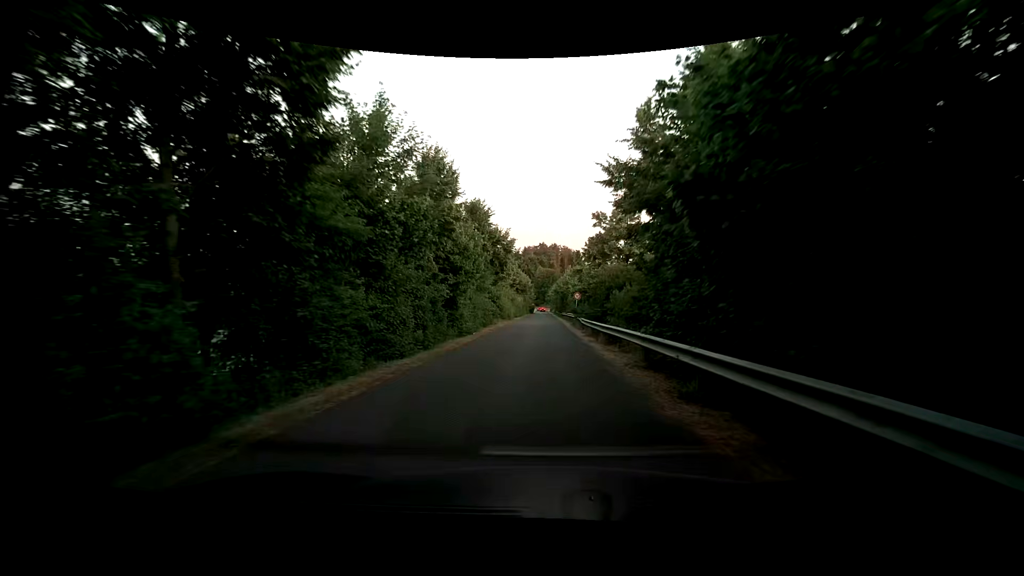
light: Day
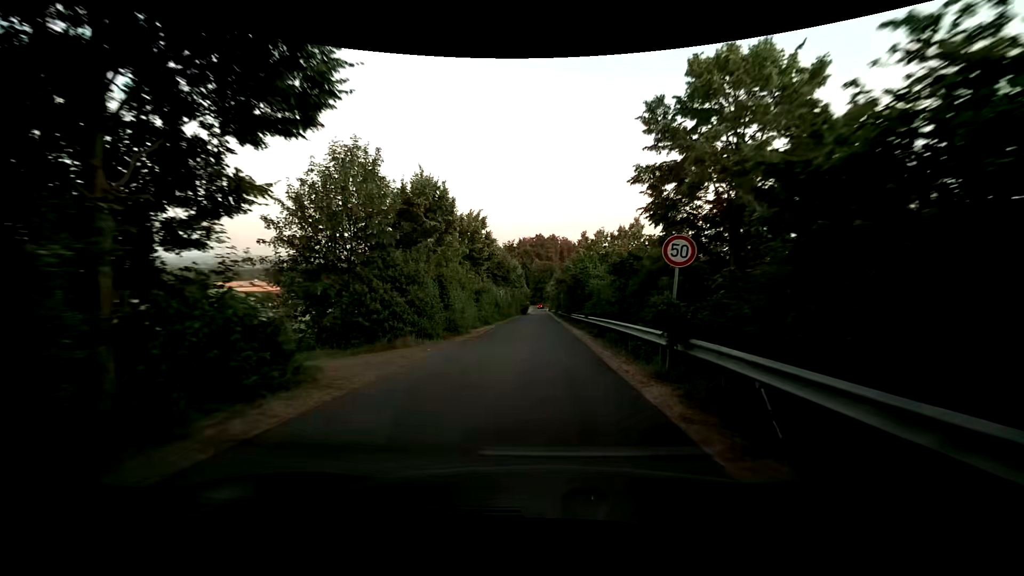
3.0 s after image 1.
(-0.6, +32.7) m; -2°
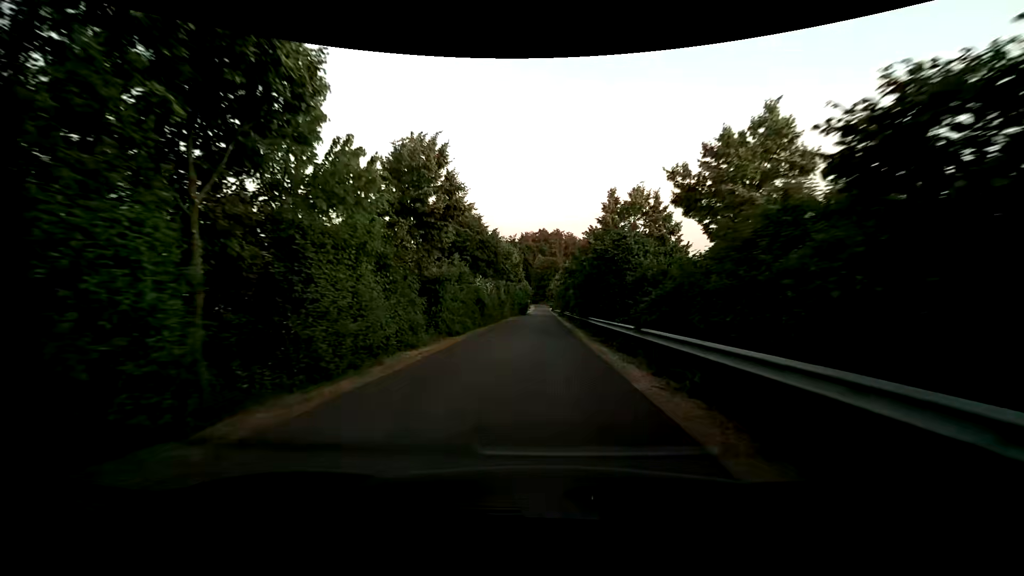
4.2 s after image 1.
(0.0, +15.3) m; 0°
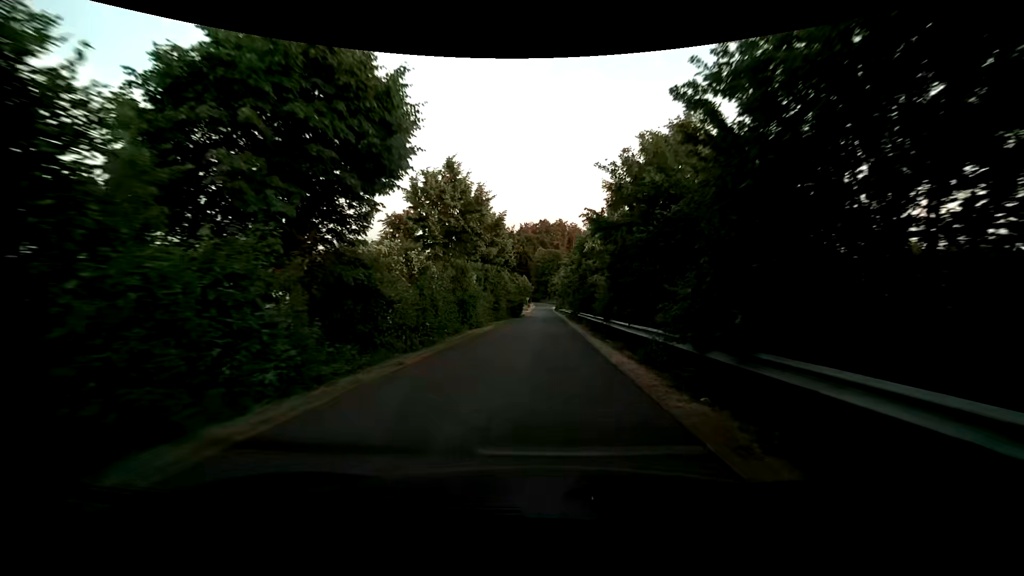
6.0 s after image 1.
(0.0, +23.6) m; 0°
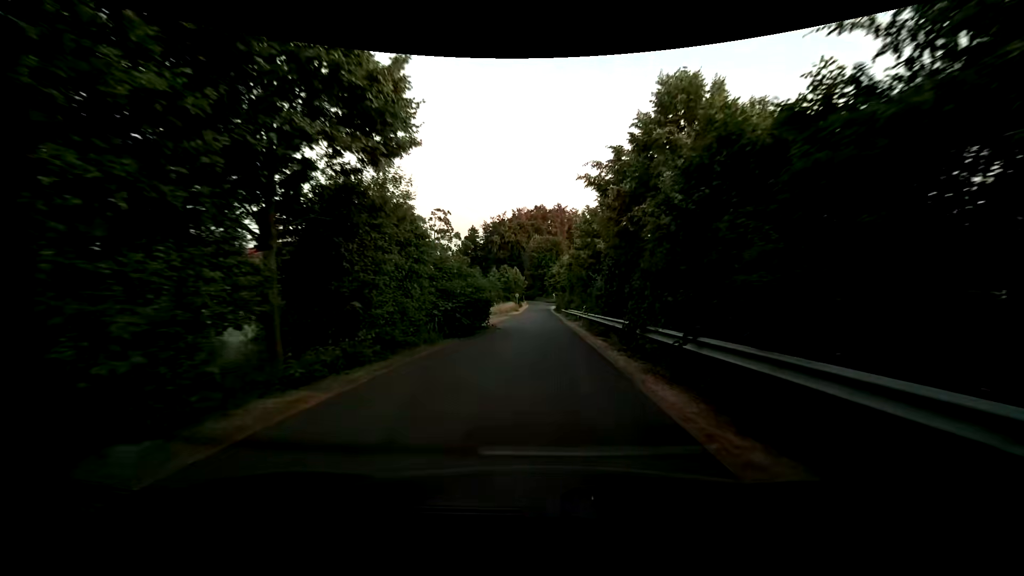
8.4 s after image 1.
(+0.4, +31.1) m; +1°
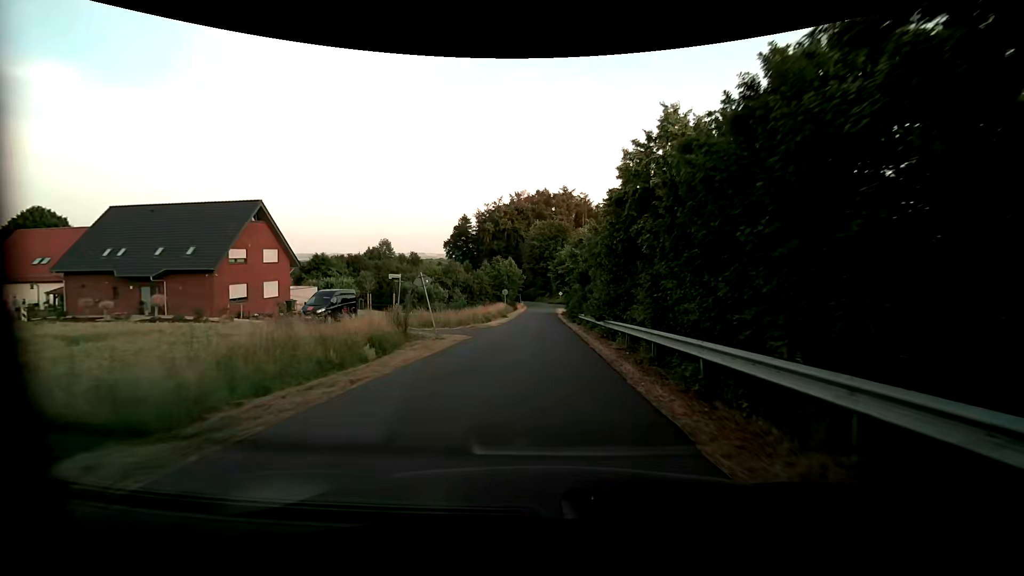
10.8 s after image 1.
(0.0, +29.2) m; 0°
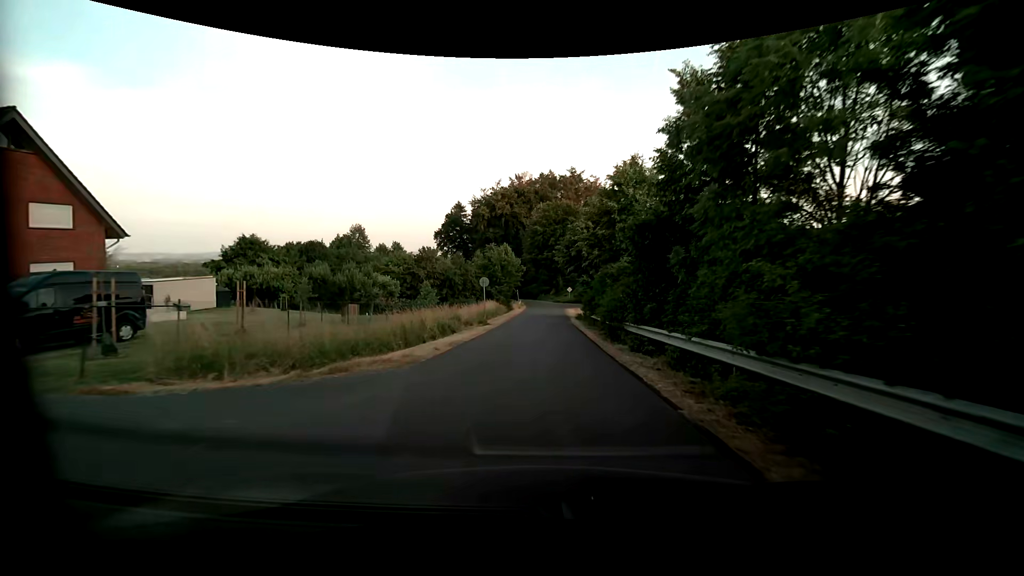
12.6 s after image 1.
(-0.1, +20.7) m; 0°
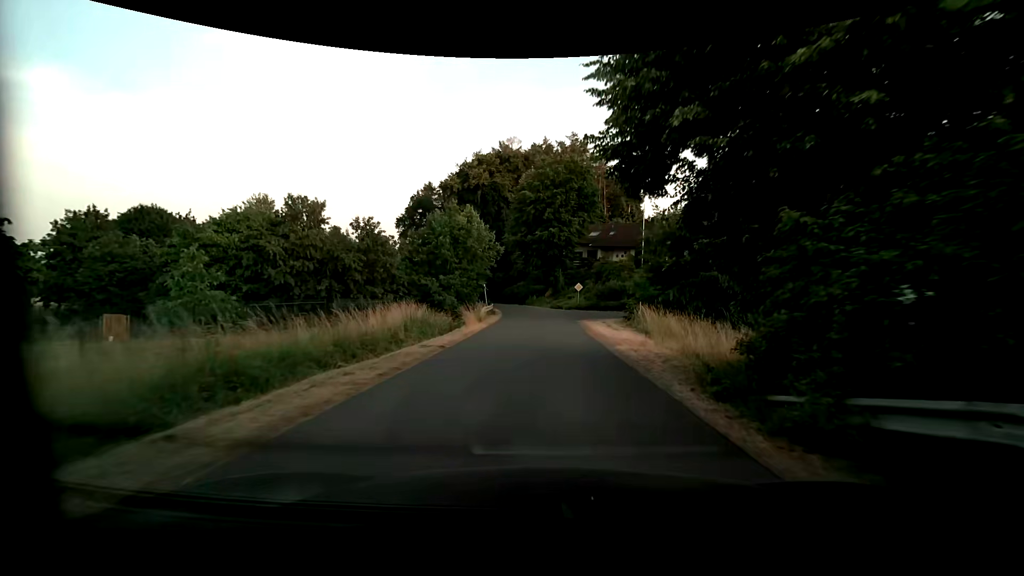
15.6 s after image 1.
(0.0, +32.6) m; +1°
(0, +10) (0, +20) (0, +30) (0, +40) (-1, +50) (-3, +60) (-7, +69) (-11, +78) (-15, +87) (-20, +96) m
